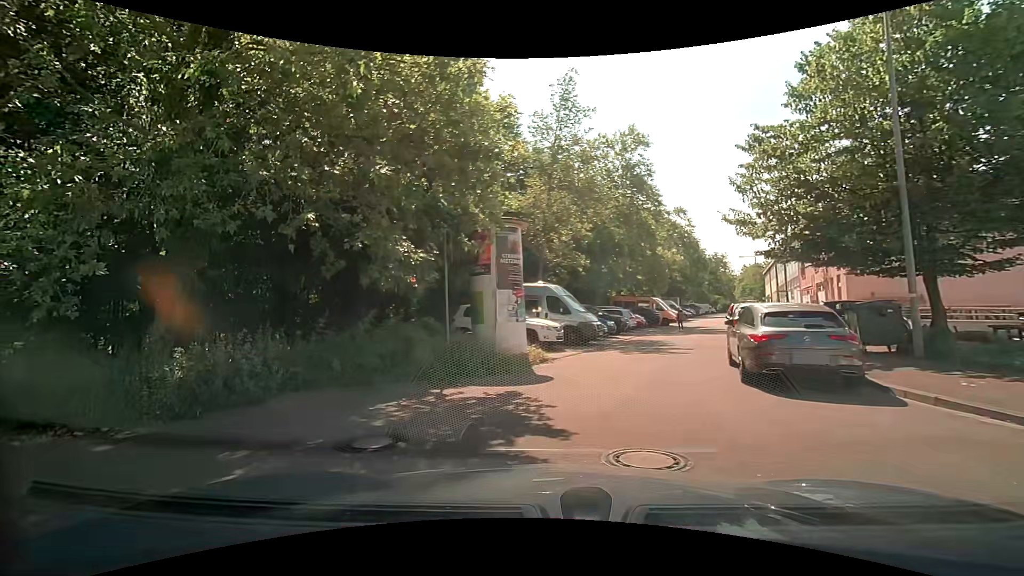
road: unclassified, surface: asphalt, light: Day
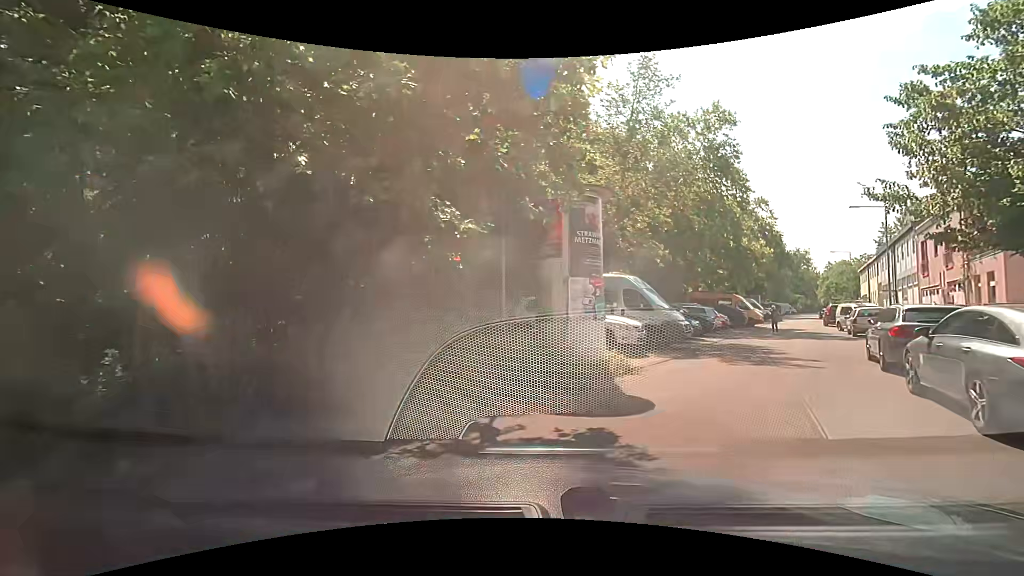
(-0.2, +3.0) m; -6°
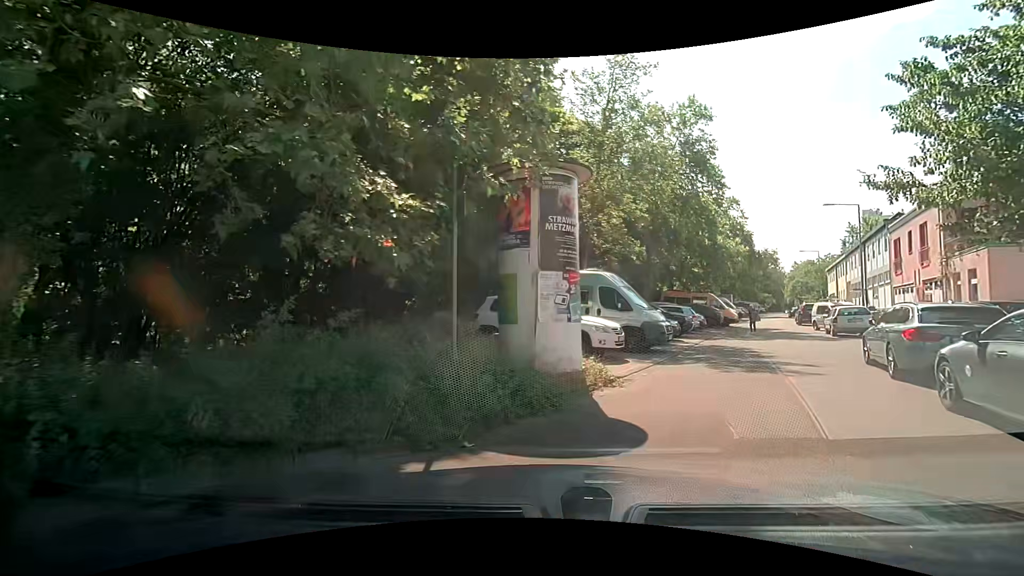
(+0.1, +1.7) m; +4°
